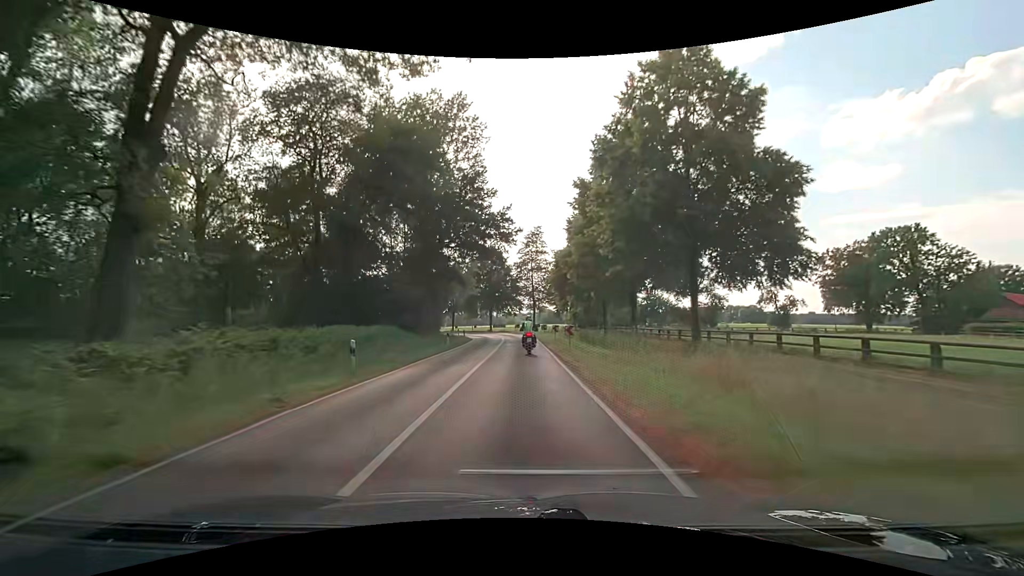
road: secondary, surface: asphalt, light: Day
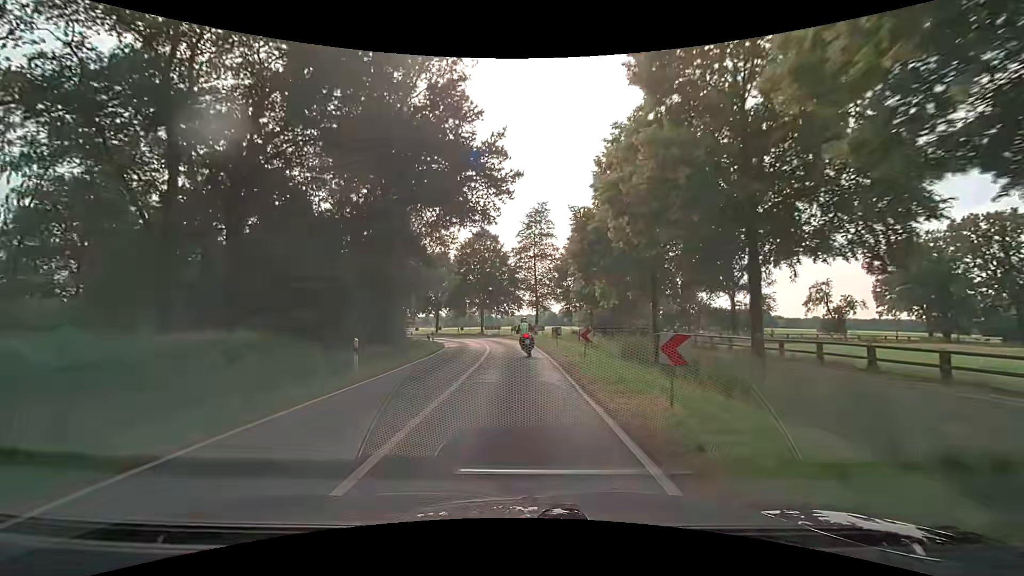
(+0.2, +18.3) m; 0°
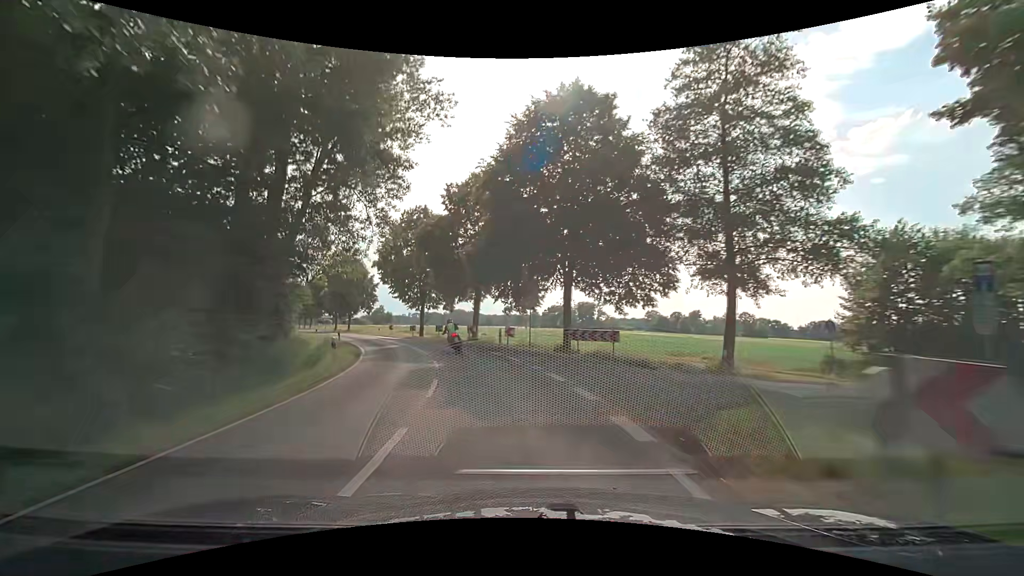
(-2.2, +44.4) m; -11°
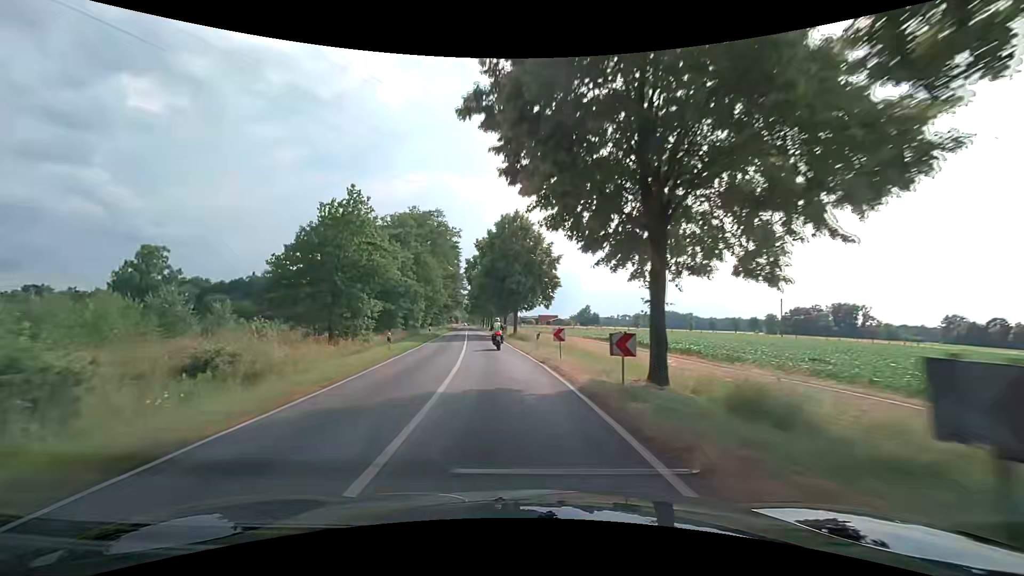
(-7.5, +37.9) m; -23°
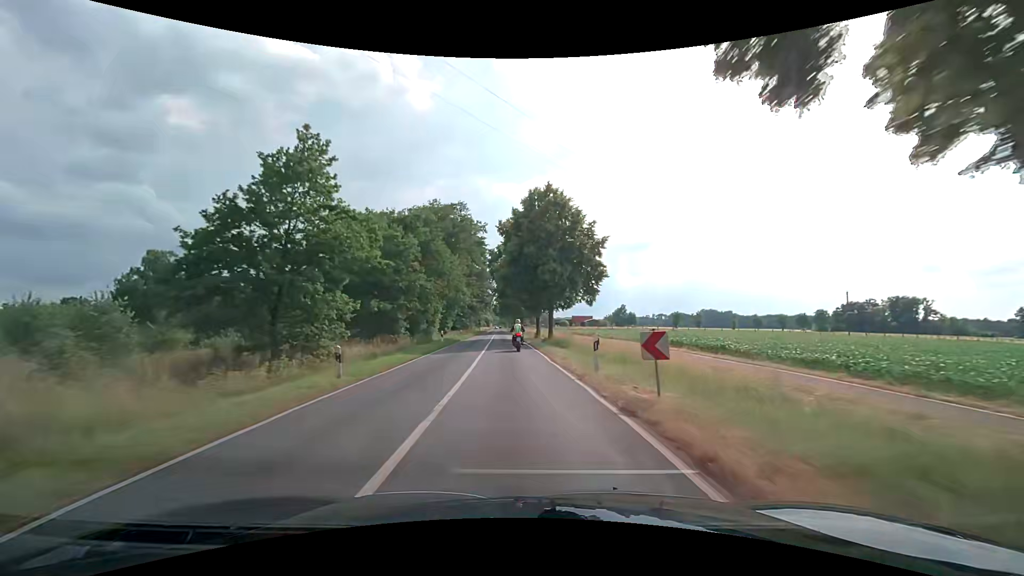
(-0.4, +10.4) m; -4°
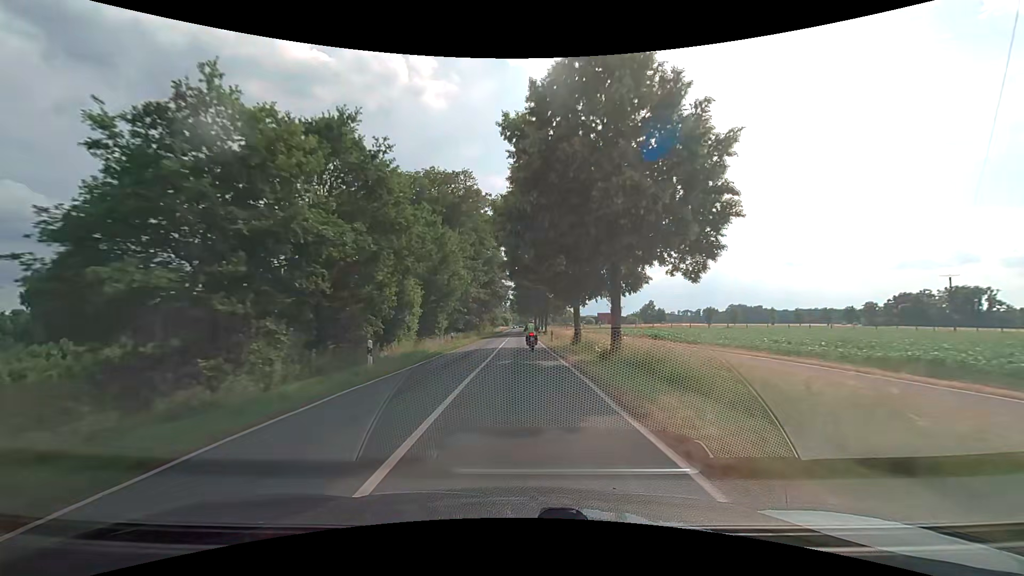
(-0.6, +21.4) m; -3°
(0, +10) (0, +20) (0, +30) (0, +40) (0, +50) (0, +60) (0, +70) (0, +80) (0, +90) (0, +100) m
